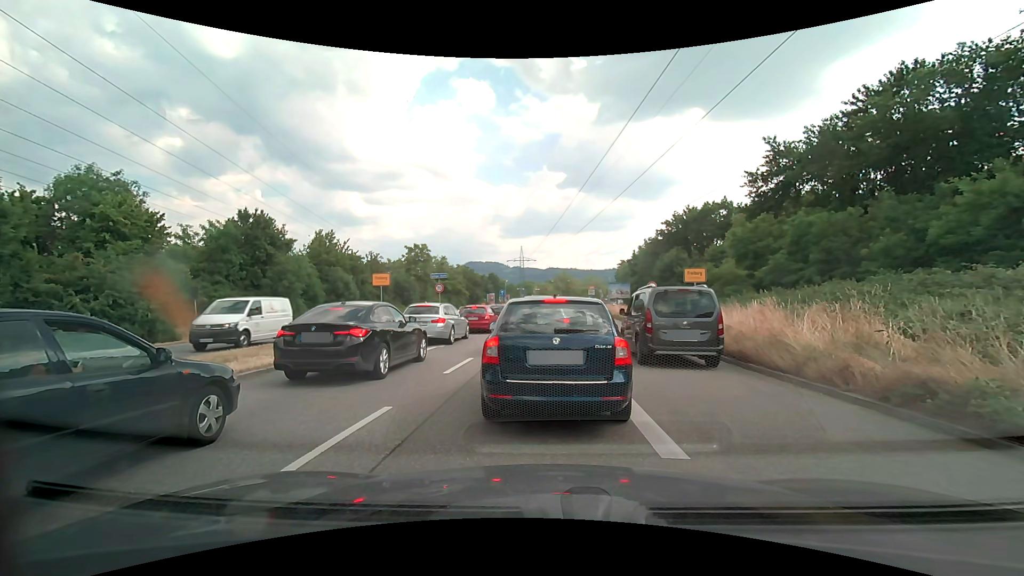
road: primary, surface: asphalt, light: Day
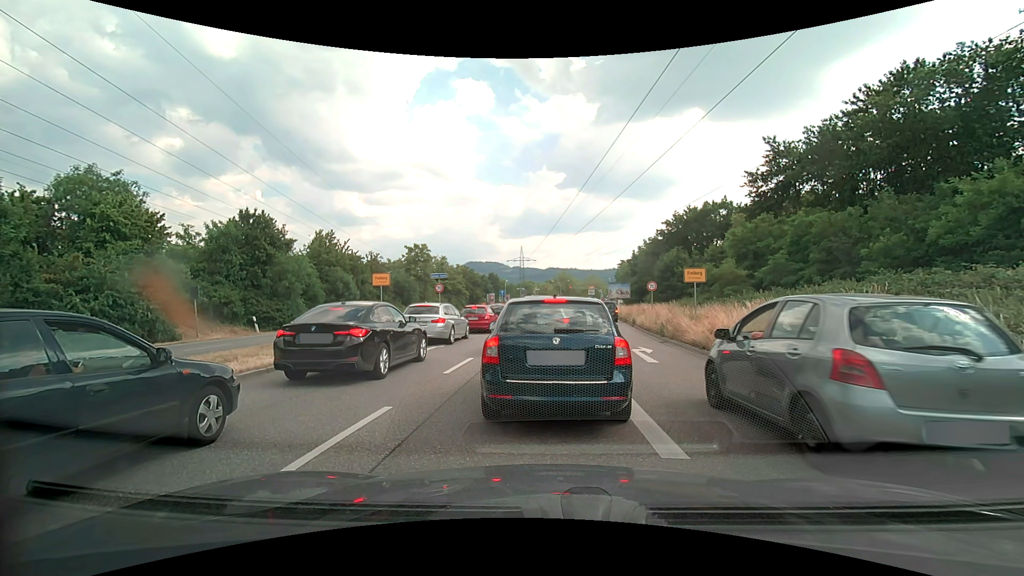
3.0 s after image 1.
(0.0, 0.0) m; 0°
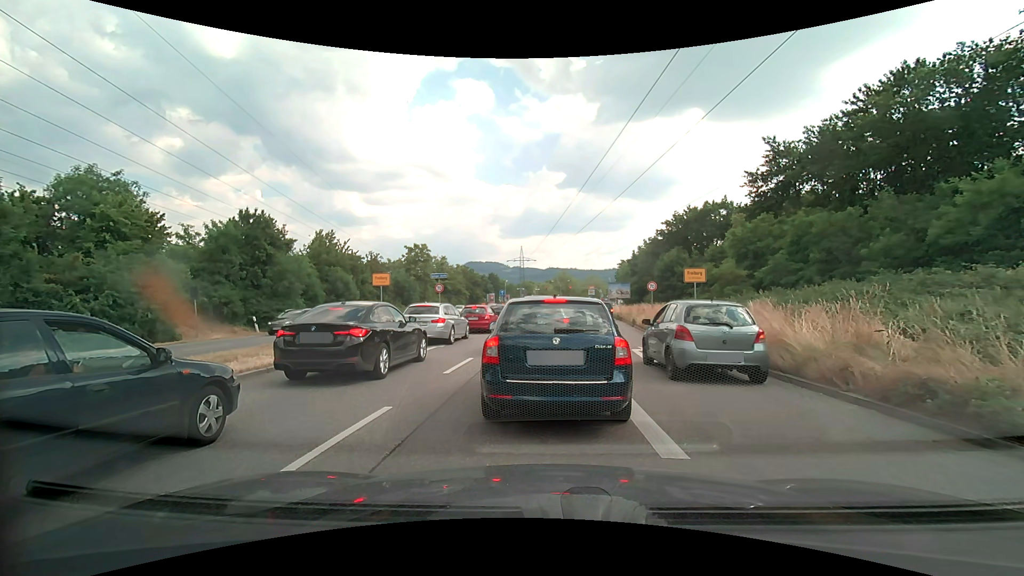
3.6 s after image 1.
(0.0, 0.0) m; 0°
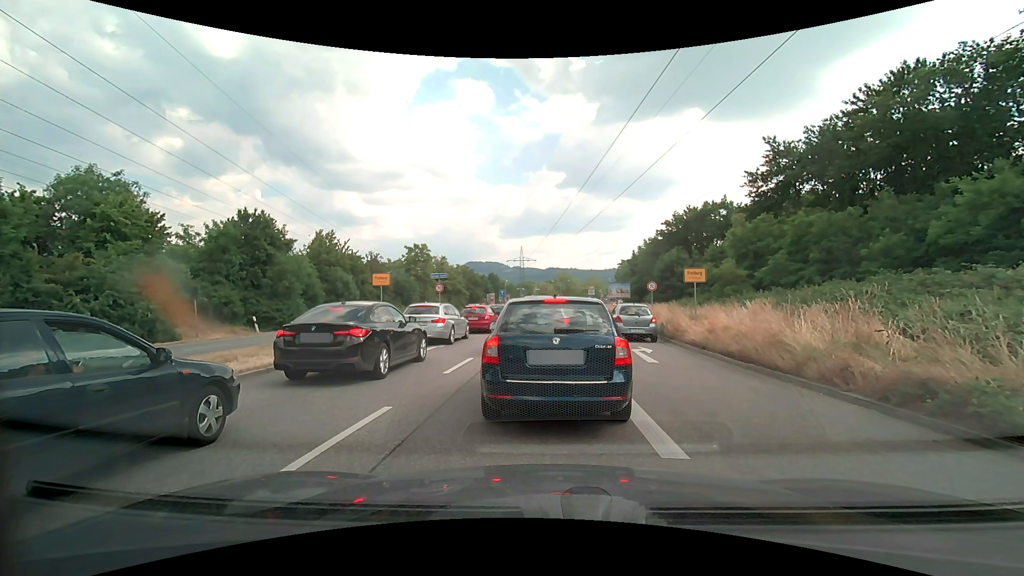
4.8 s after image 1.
(0.0, 0.0) m; 0°
(0, +10) (0, +20) (+1, +30) (+2, +40) (+4, +50) (+5, +60) (+6, +70) (+6, +80) (+6, +90) (+7, +100) m
